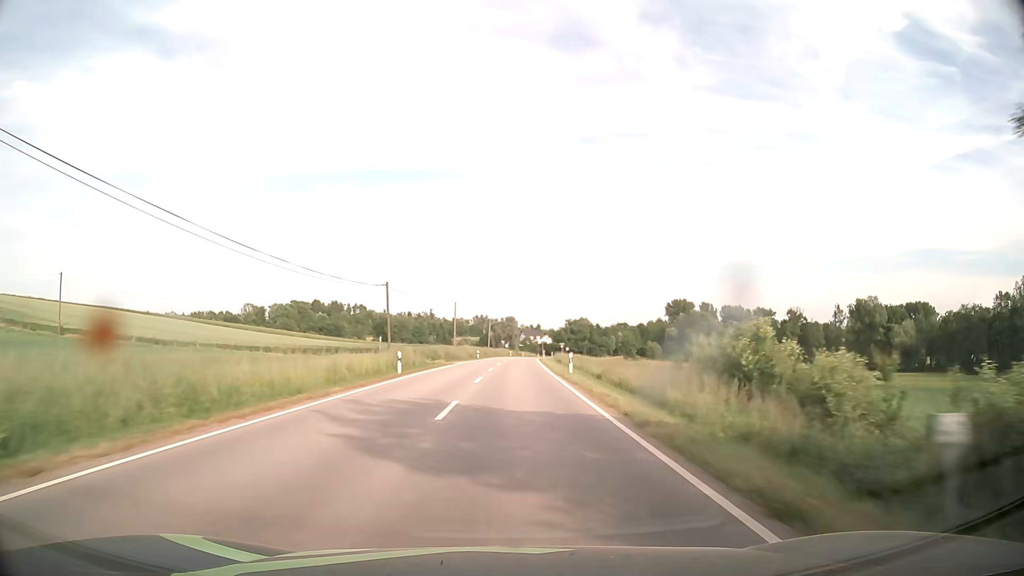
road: secondary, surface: asphalt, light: Day
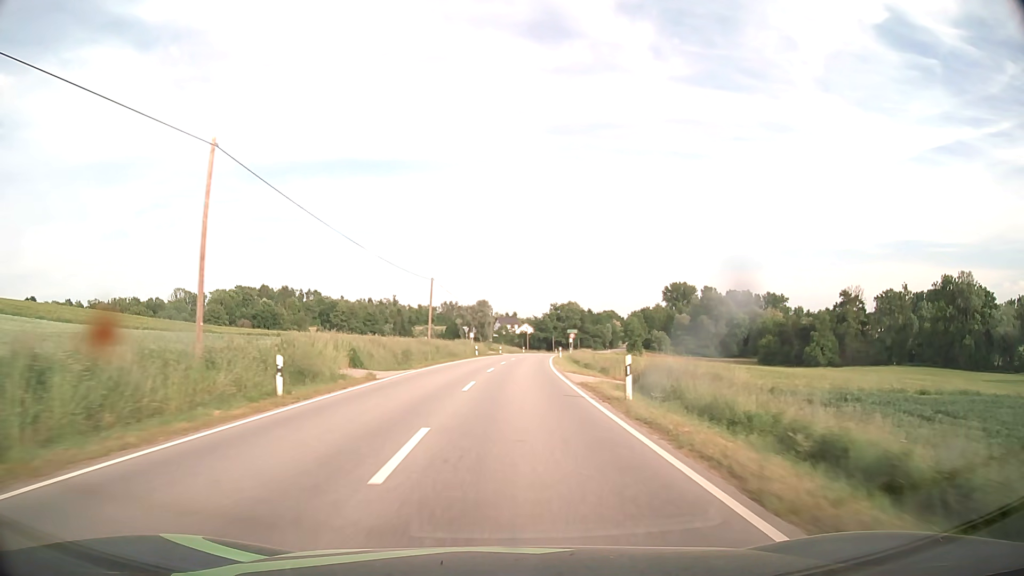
(+1.3, +65.3) m; +2°
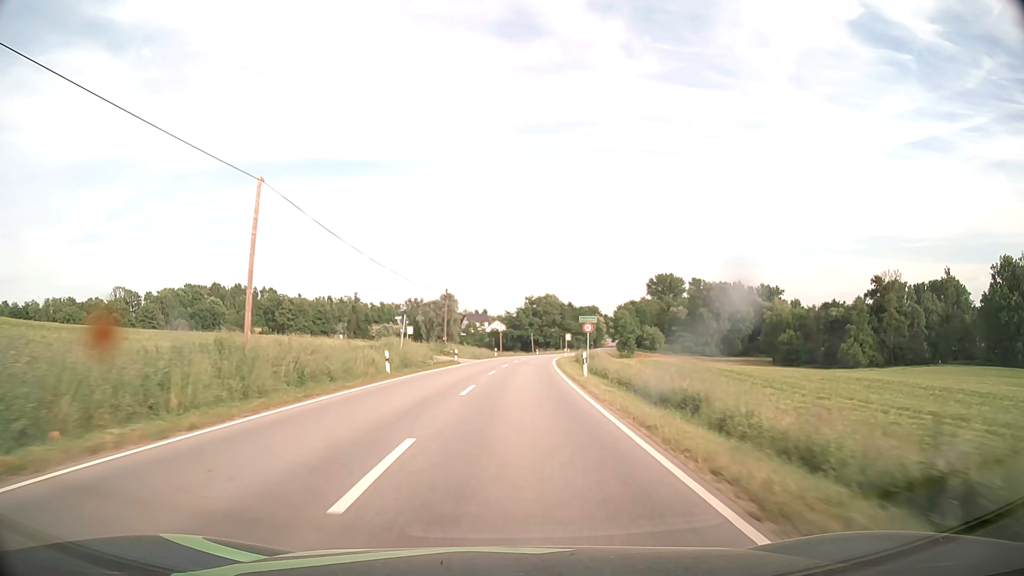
(+0.8, +36.9) m; +3°
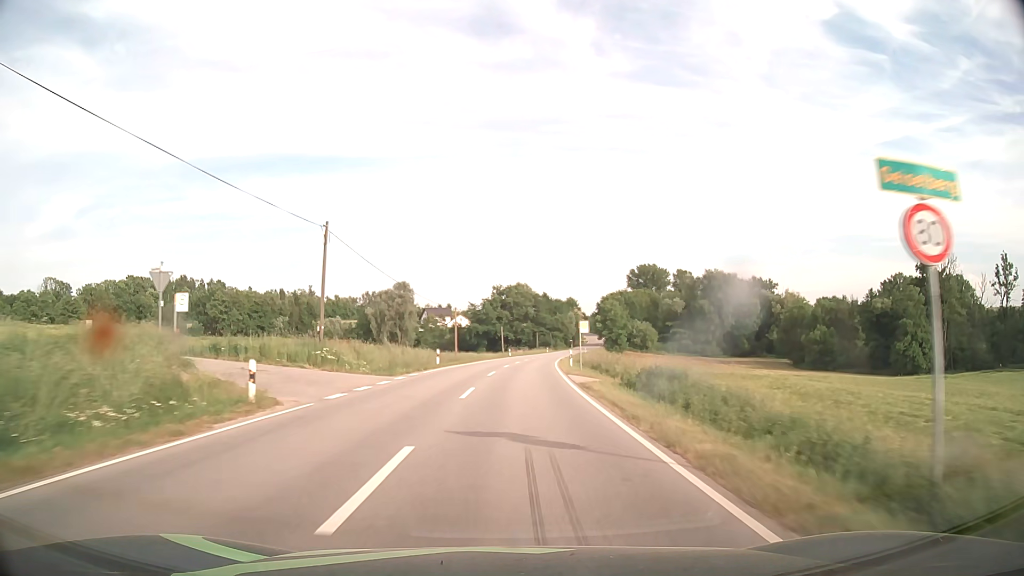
(+0.8, +36.6) m; +3°
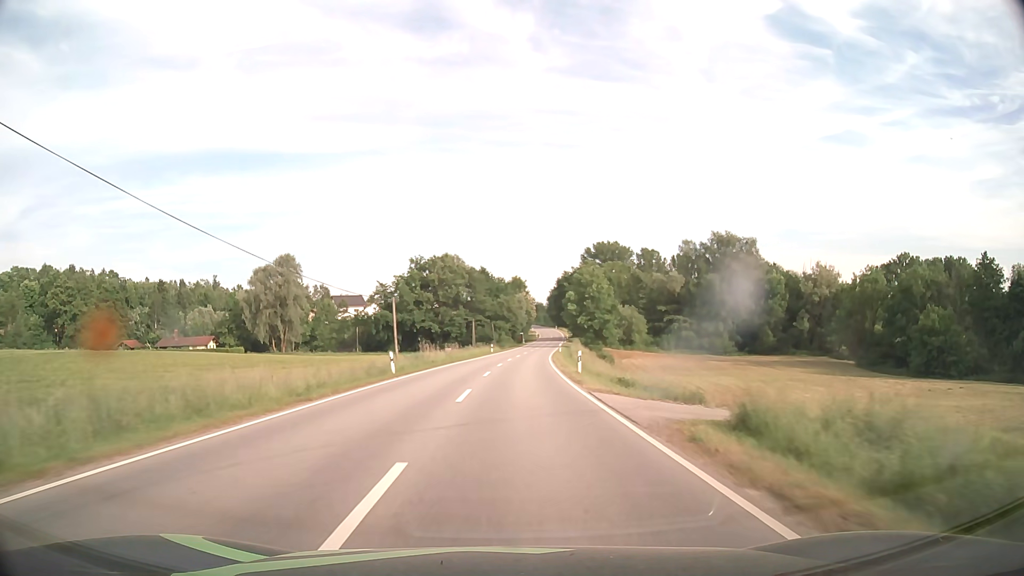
(+2.5, +61.2) m; +5°
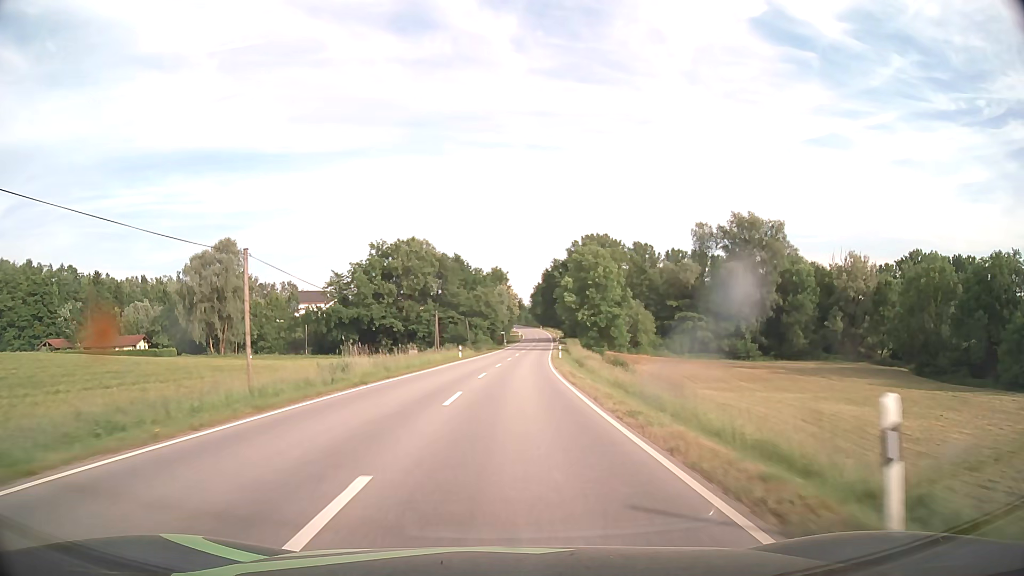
(+0.4, +24.8) m; +2°
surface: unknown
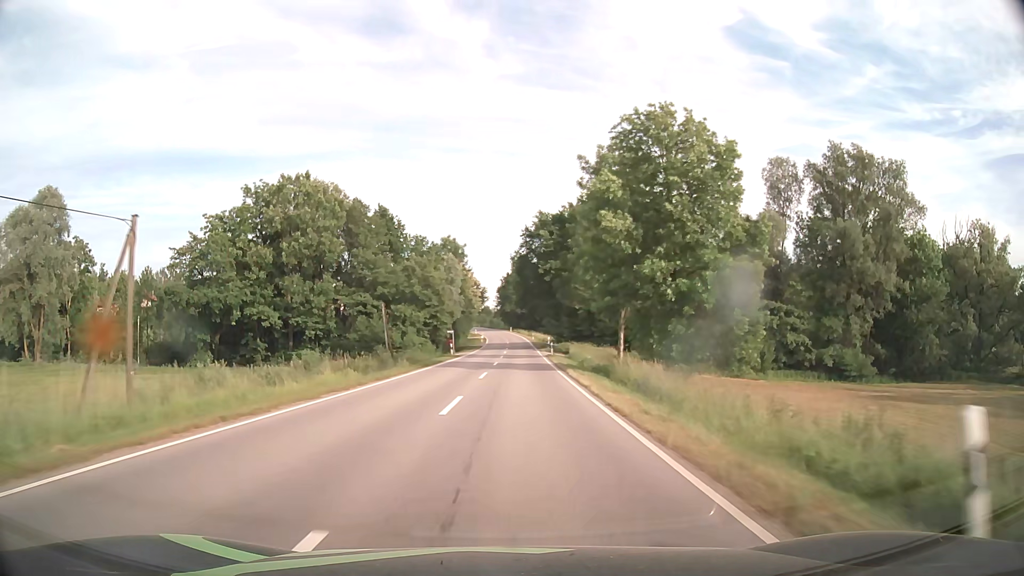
(+1.5, +50.0) m; +3°
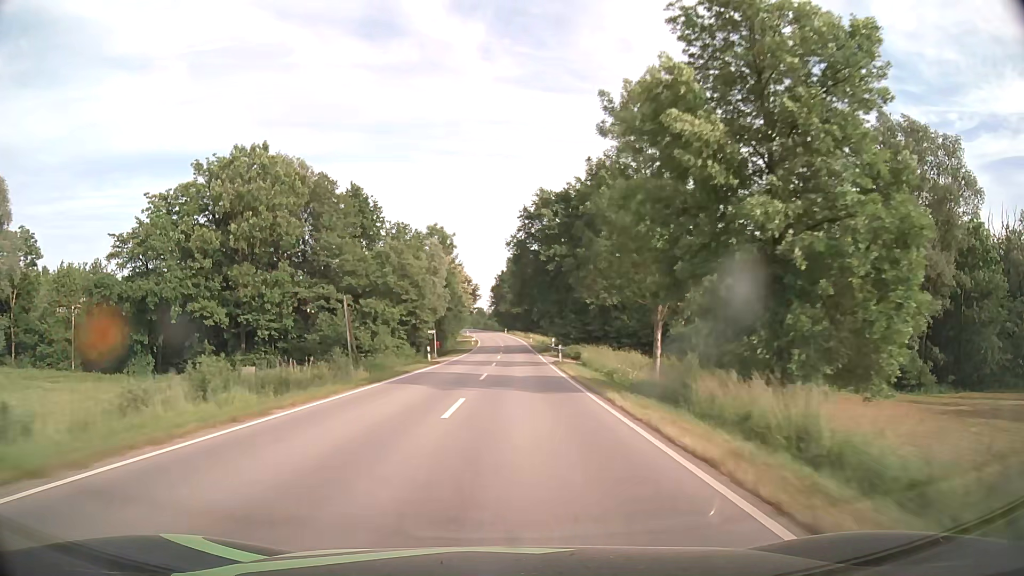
(+0.1, +12.6) m; +1°
(0, +10) (0, +20) (0, +30) (0, +40) (+1, +50) (+1, +60) (+1, +70) (+1, +80) (+1, +90) (+1, +100) m
